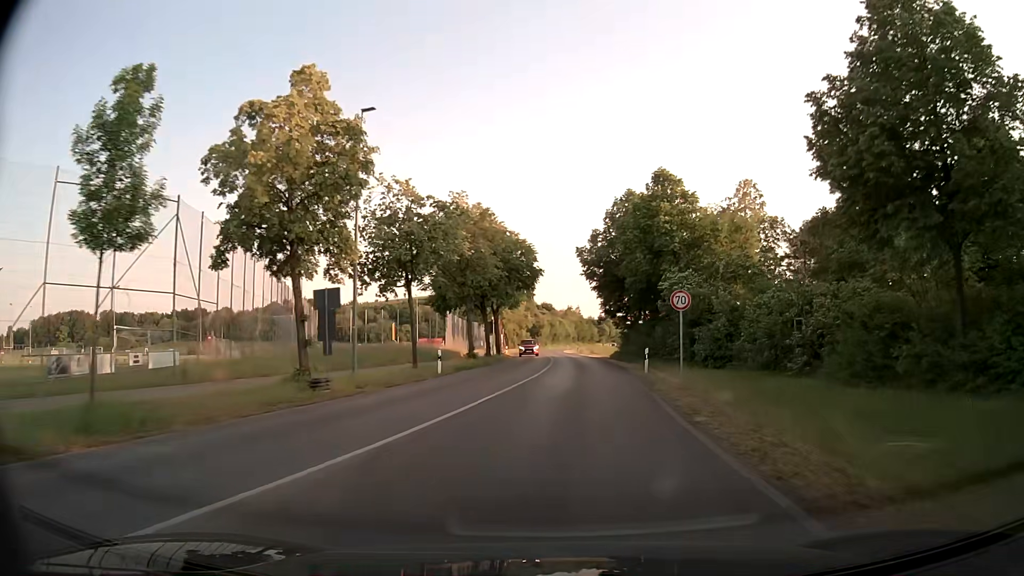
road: tertiary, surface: asphalt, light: Day
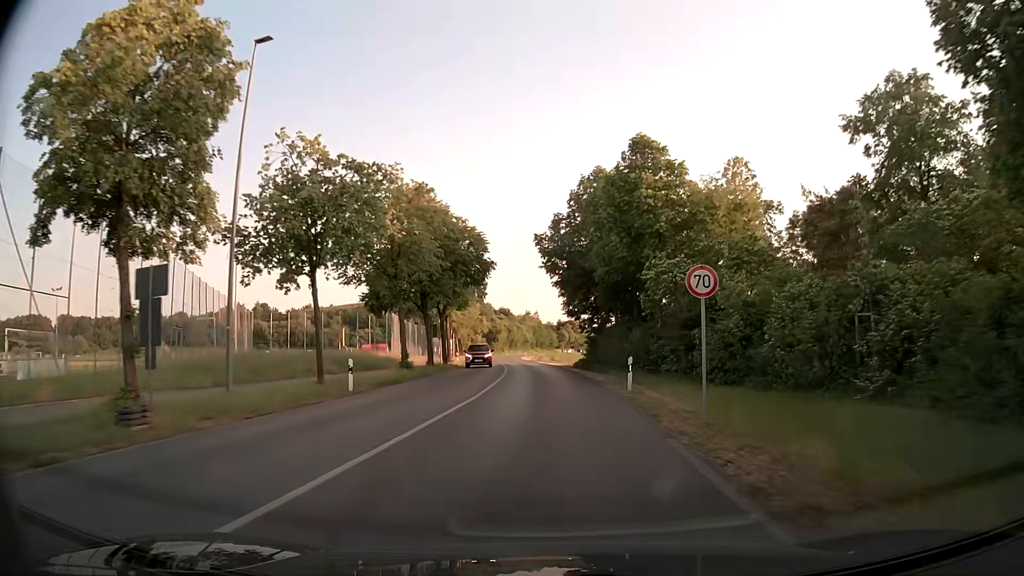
(+0.3, +7.9) m; +4°
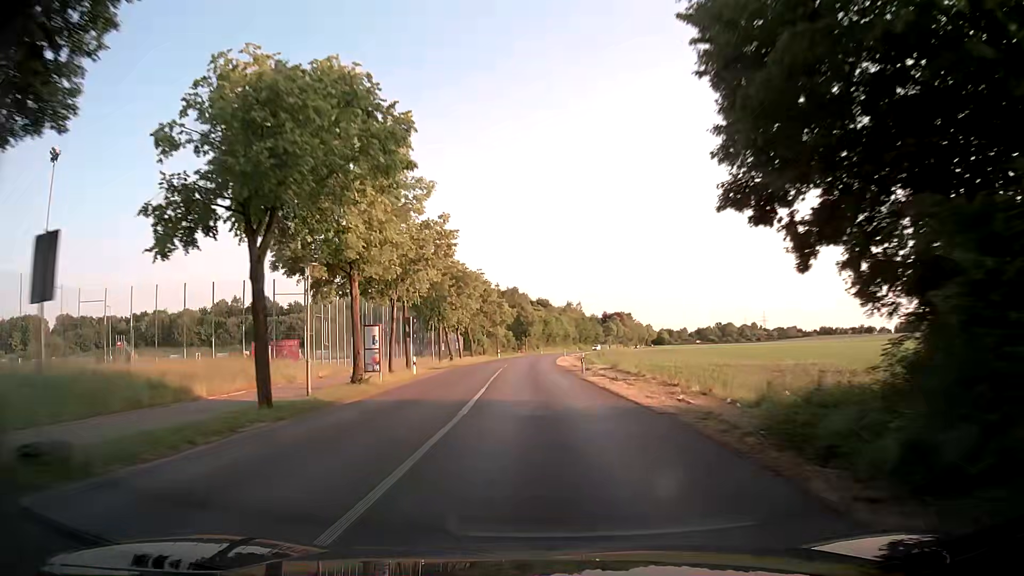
(-0.4, +38.6) m; -3°
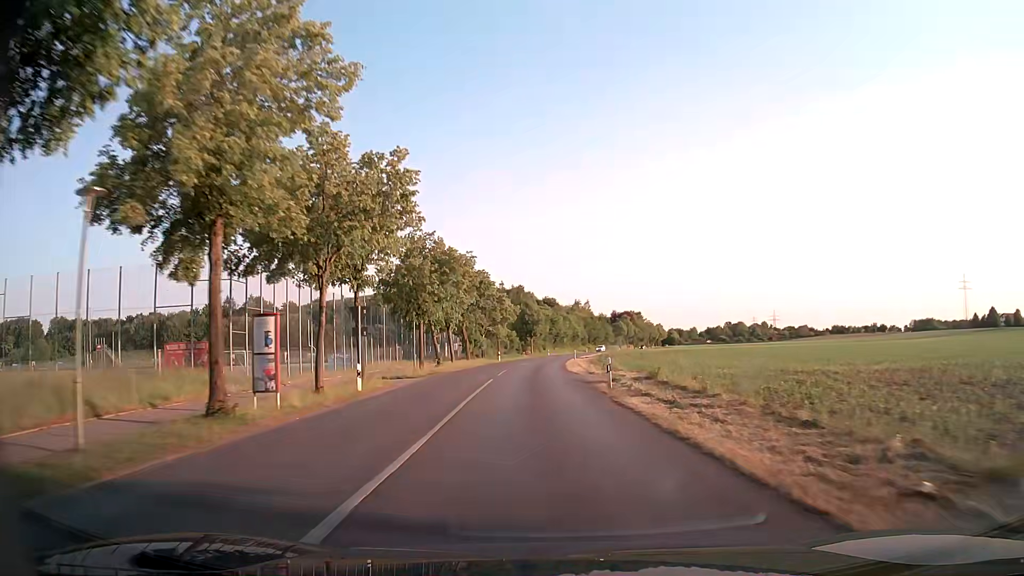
(-0.1, +11.3) m; -1°
(0, +10) (0, +20) (0, +30) (-1, +40) (-1, +50) (0, +60) (0, +70) (+1, +80) (+2, +90) (+3, +100) m
